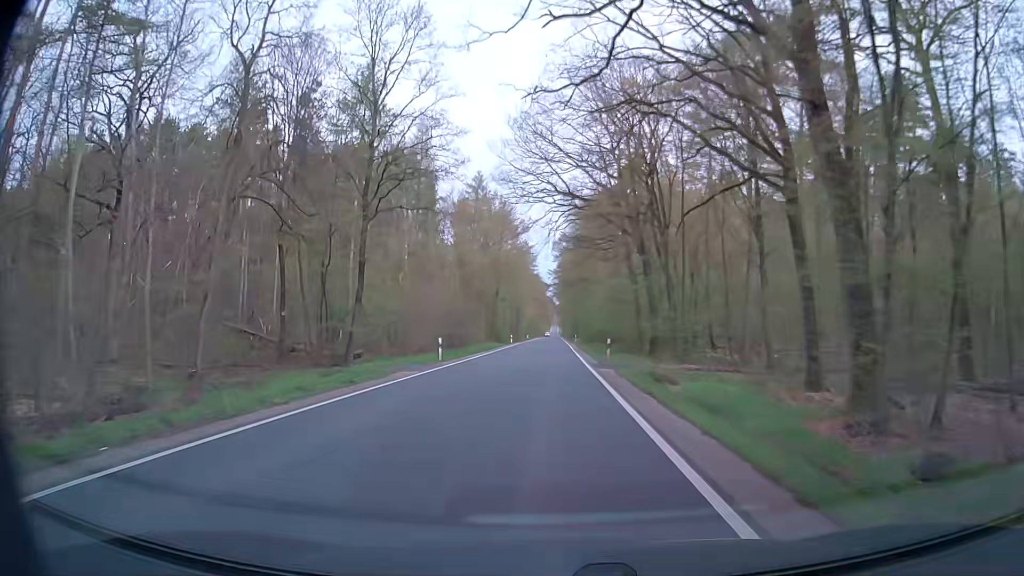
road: secondary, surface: asphalt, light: Day
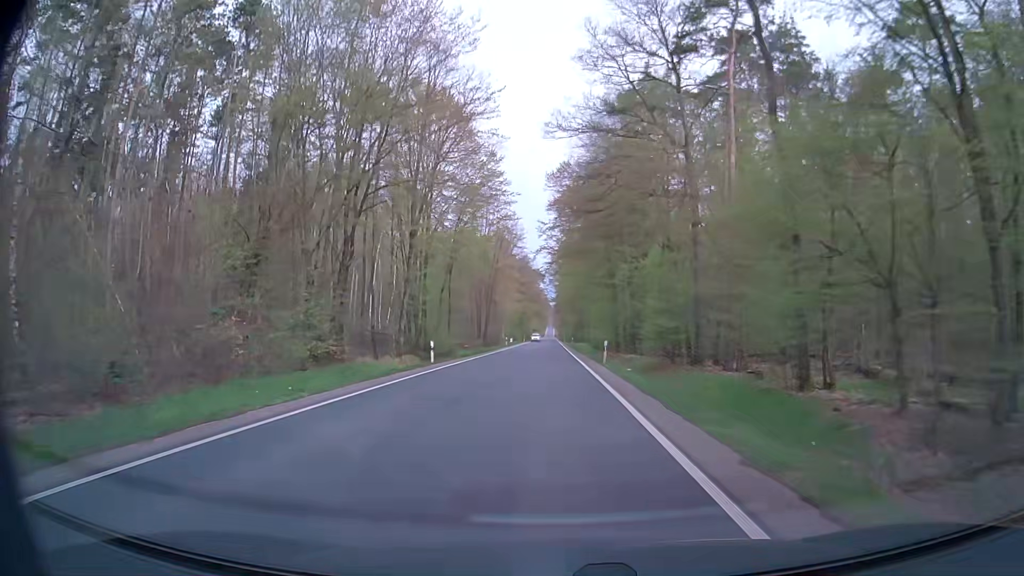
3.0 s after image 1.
(+0.2, +51.6) m; +1°
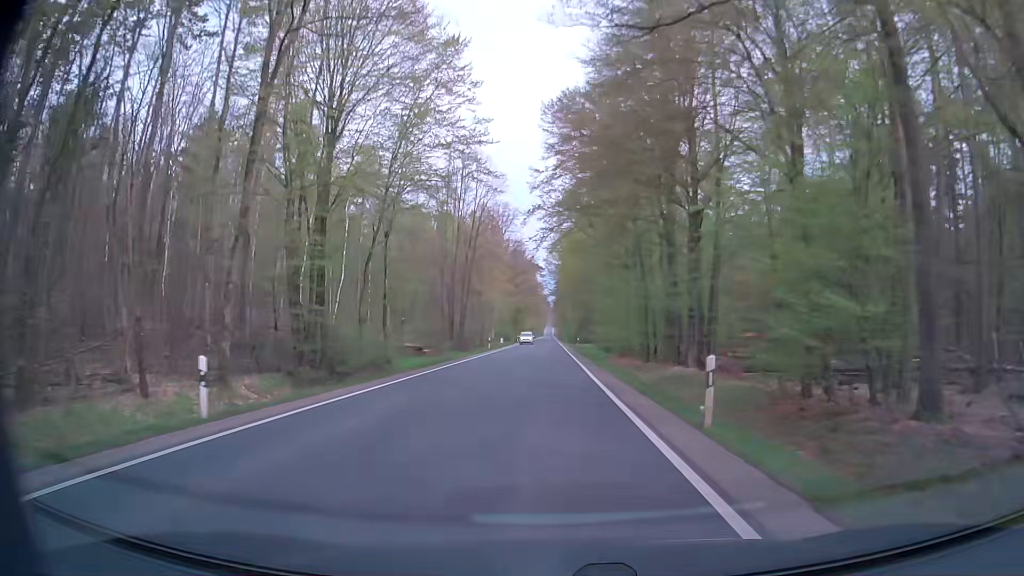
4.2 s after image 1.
(-0.2, +20.4) m; 0°
